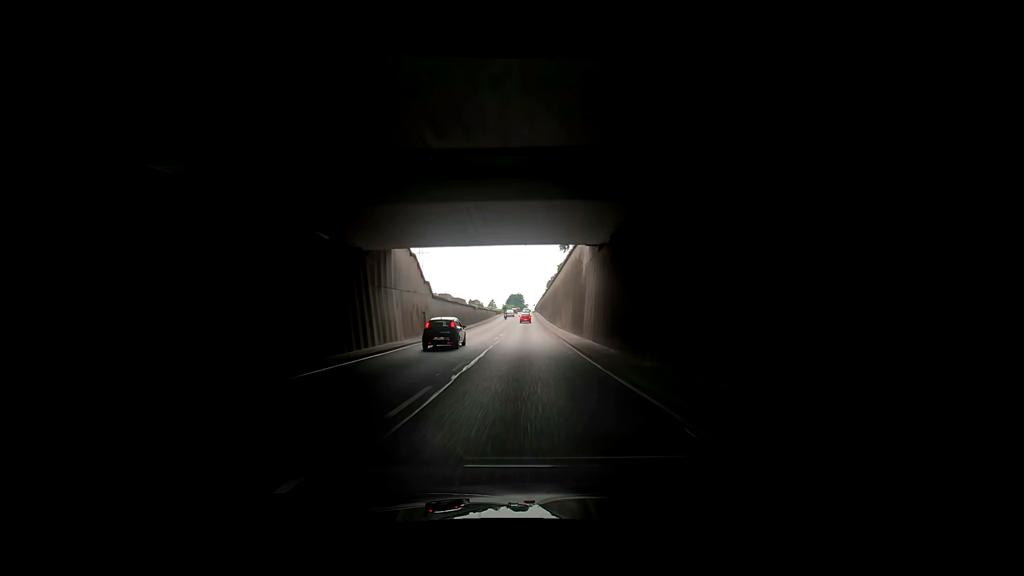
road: trunk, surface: asphalt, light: Day
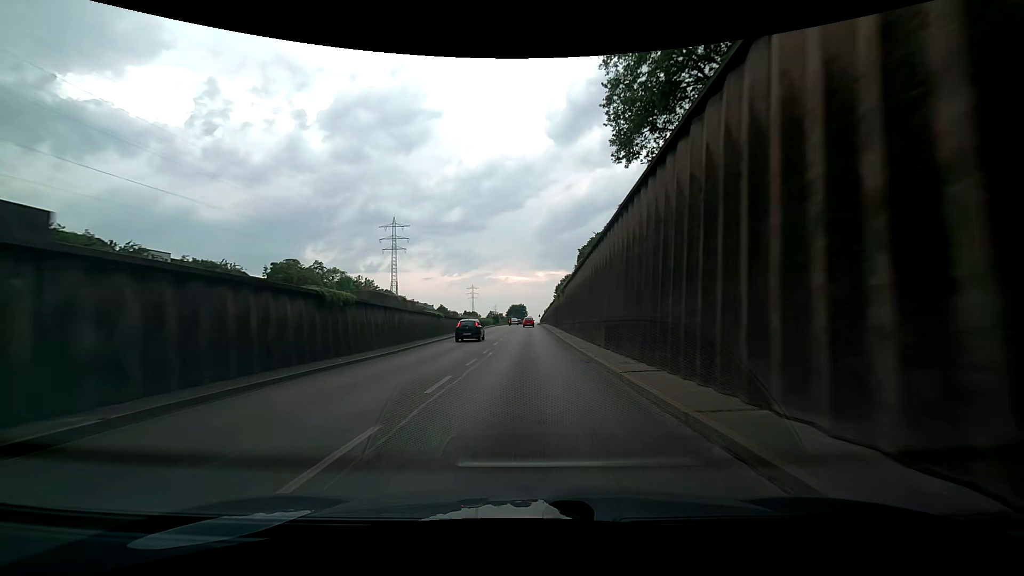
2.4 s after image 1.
(-1.3, +51.8) m; -1°
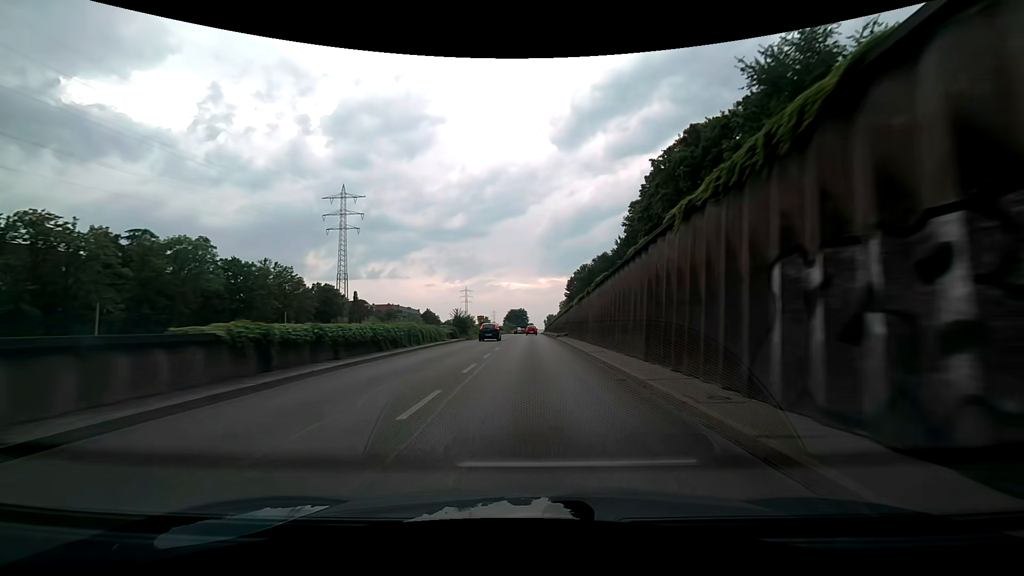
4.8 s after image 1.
(-0.3, +51.7) m; 0°
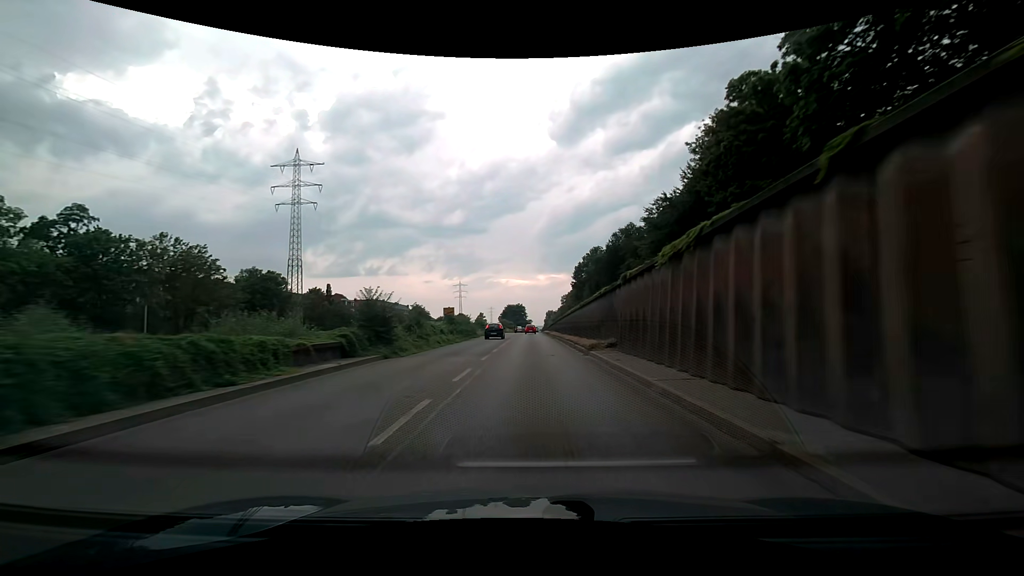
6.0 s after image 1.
(0.0, +25.3) m; 0°
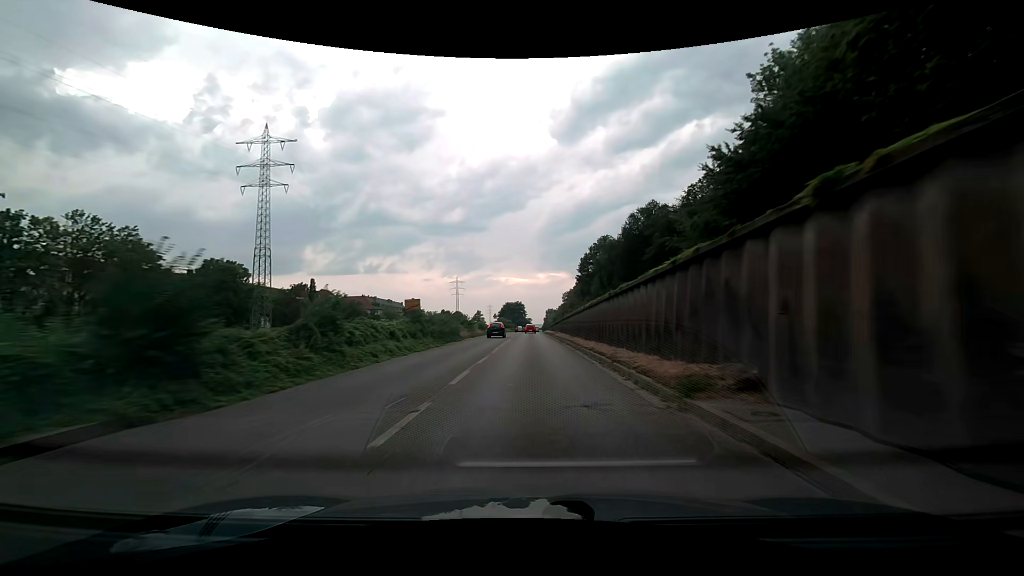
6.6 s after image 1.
(0.0, +12.6) m; 0°
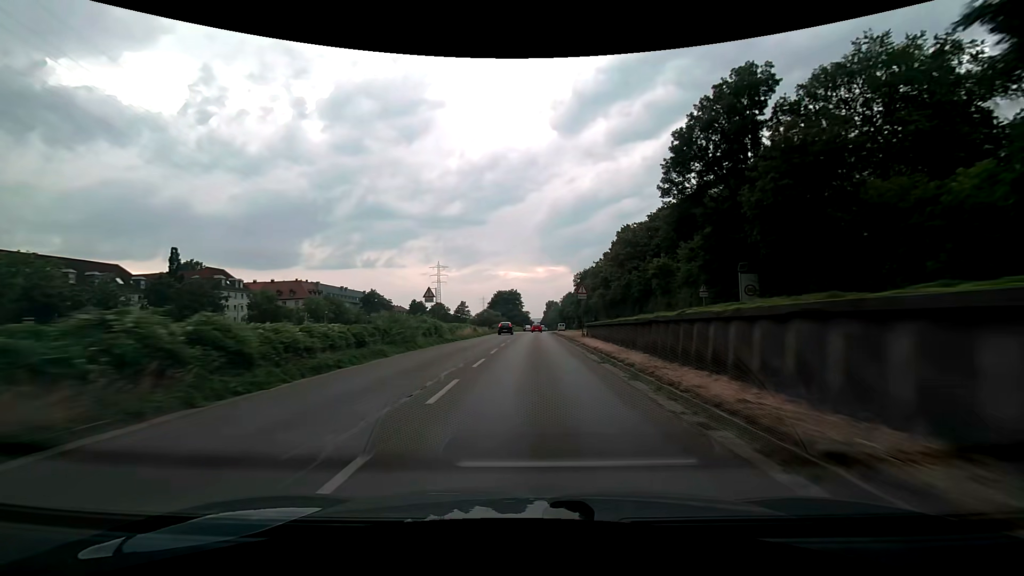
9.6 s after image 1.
(+0.3, +62.7) m; 0°
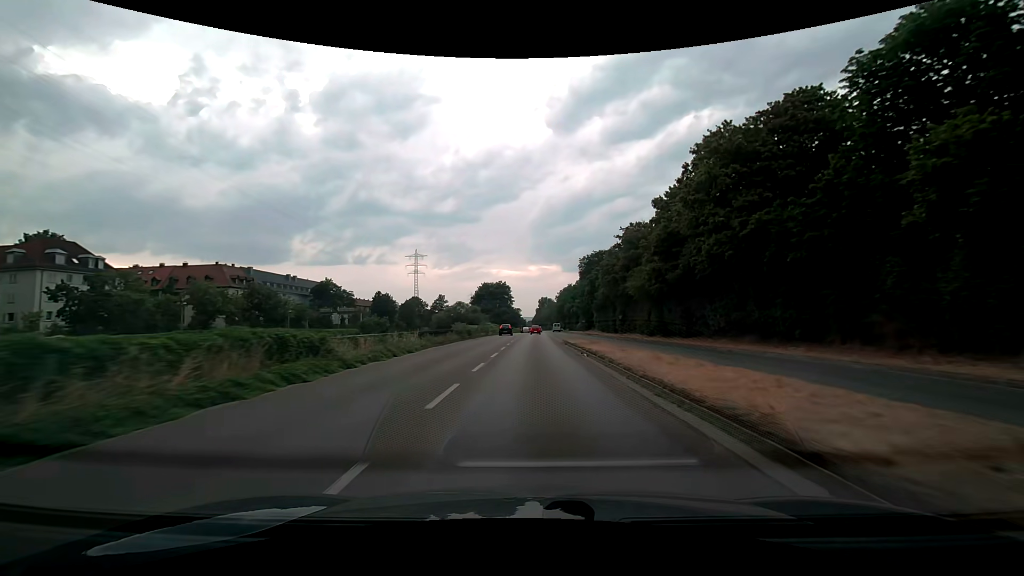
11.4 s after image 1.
(+0.2, +37.6) m; +1°
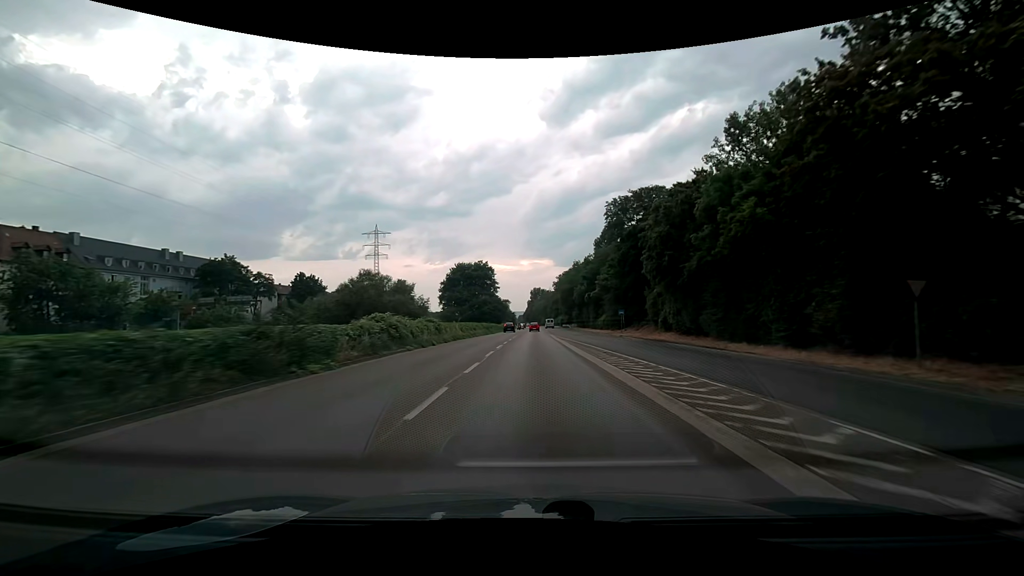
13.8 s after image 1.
(+0.6, +50.2) m; +1°
(0, +10) (0, +20) (0, +30) (0, +40) (+1, +50) (+1, +60) (+1, +70) (+1, +80) (+2, +90) (+2, +100) m
